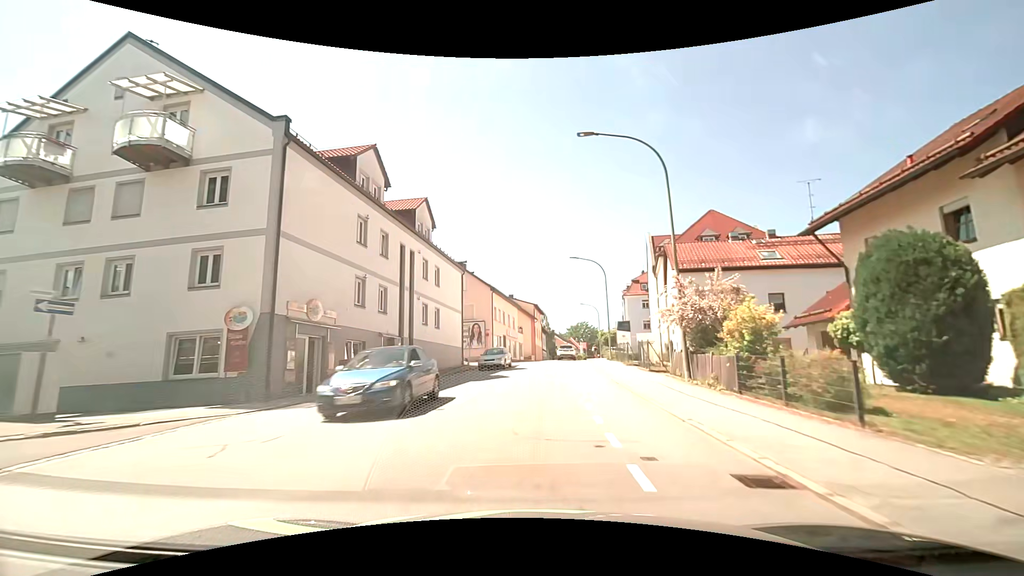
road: tertiary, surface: asphalt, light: Day
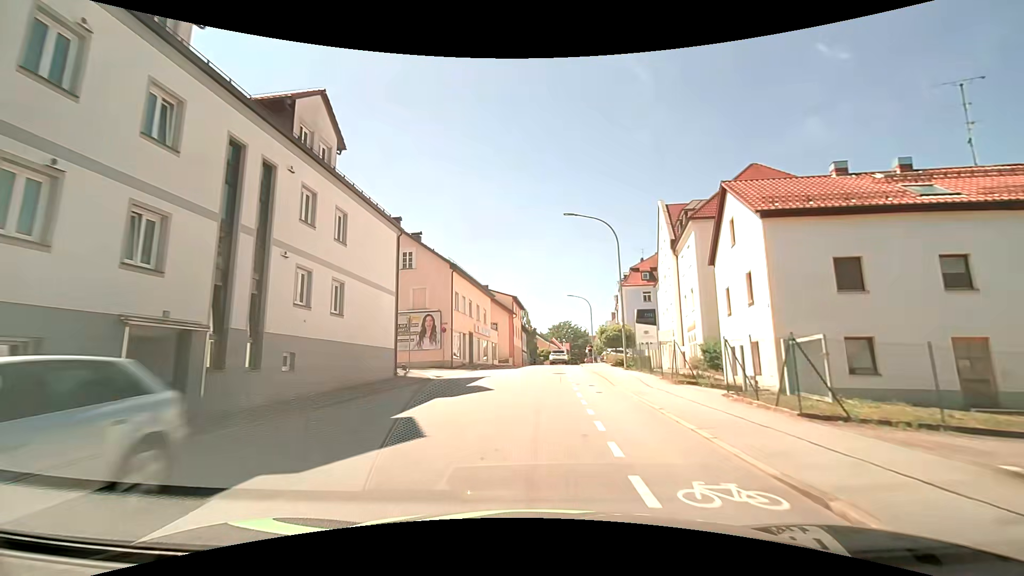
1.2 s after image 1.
(+0.3, +14.4) m; +3°
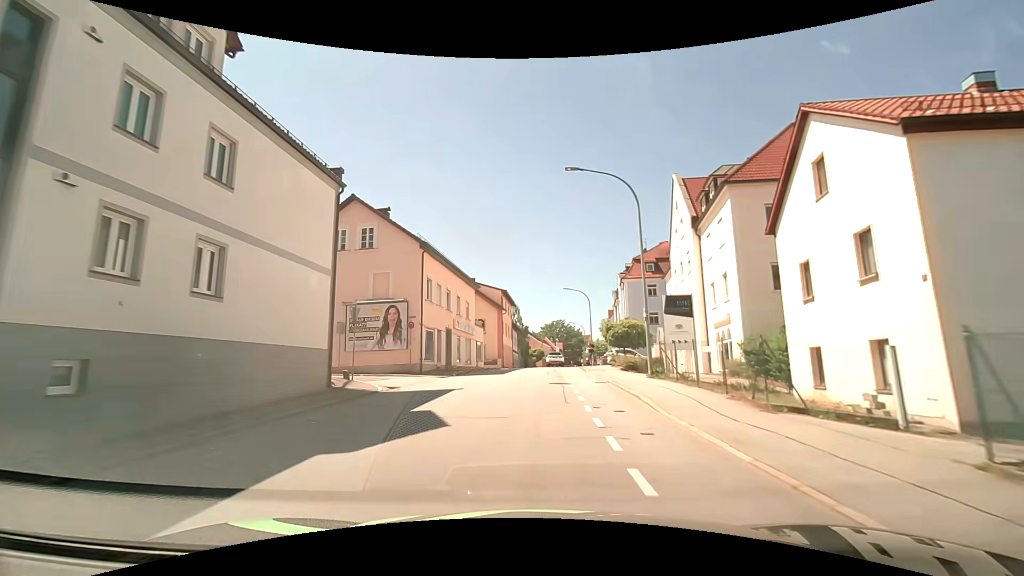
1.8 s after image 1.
(0.0, +7.3) m; +1°
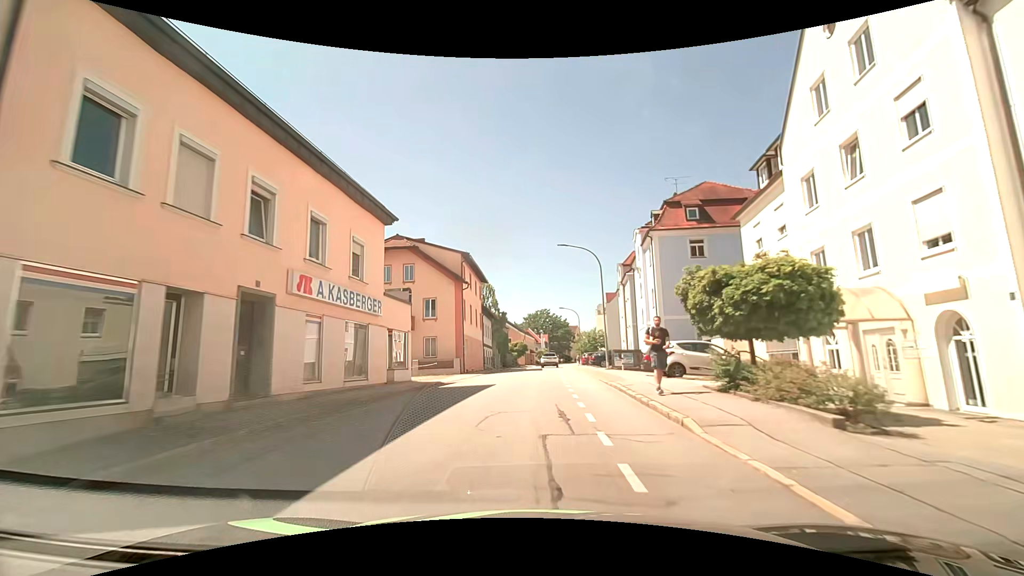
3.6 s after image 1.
(+0.4, +22.0) m; +2°
(0, +10) (0, +20) (0, +30) (0, +40) (+1, +50) (+1, +60) (+2, +70) (+2, +80) (+3, +90) (+4, +100) m
